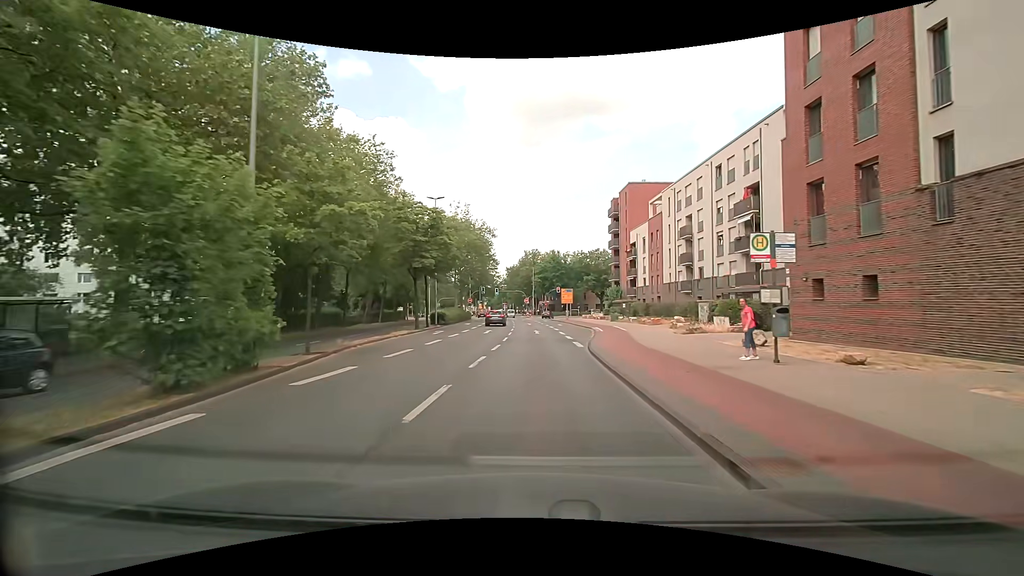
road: secondary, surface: asphalt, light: Day
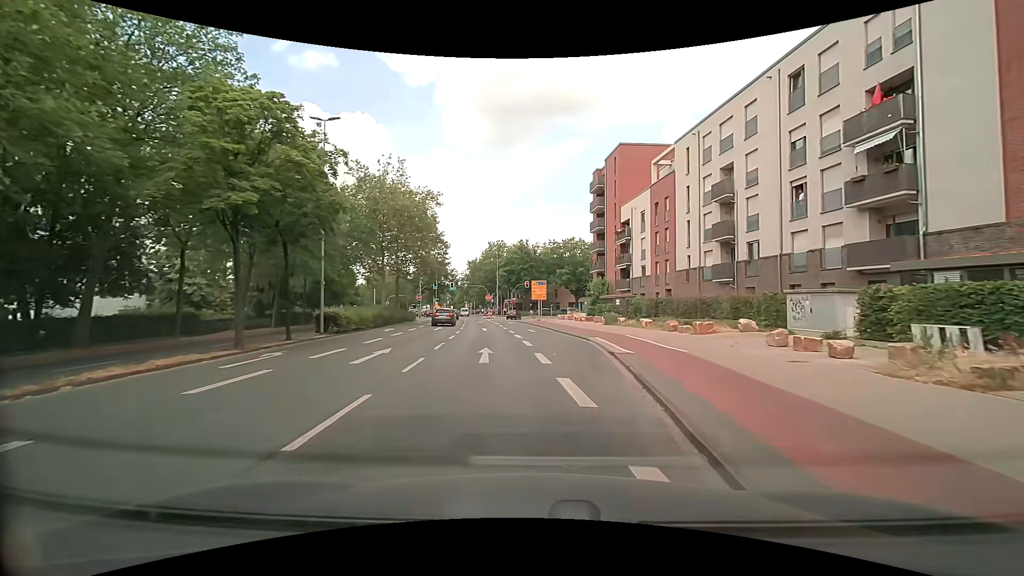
(+0.3, +19.0) m; +2°
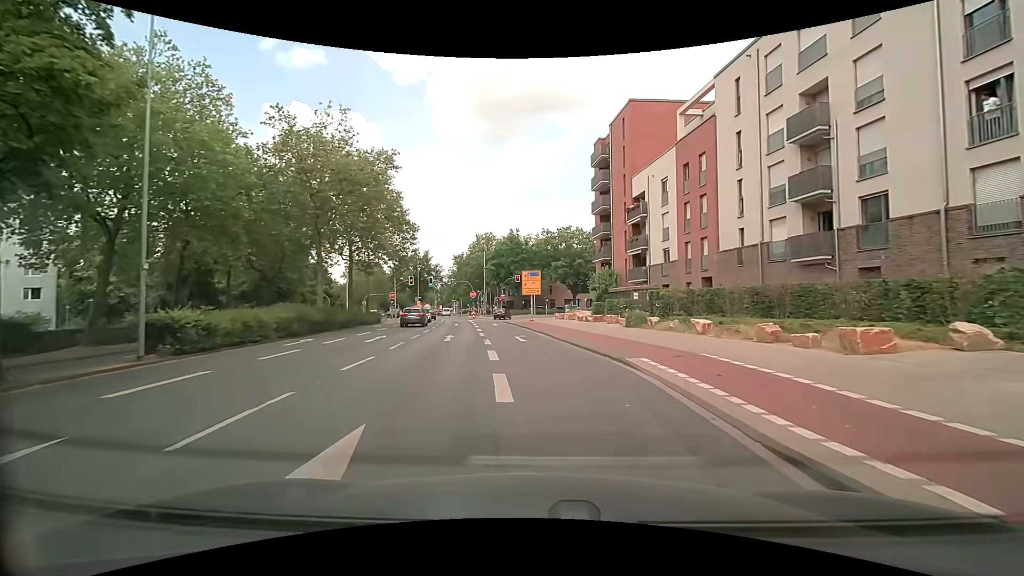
(+0.3, +12.1) m; +1°
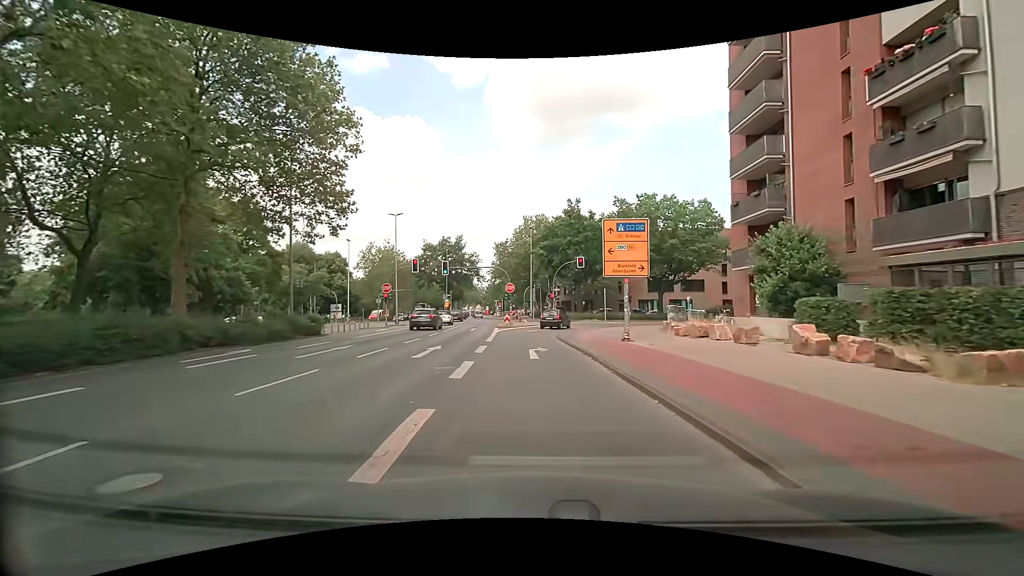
(-1.2, +27.3) m; -6°
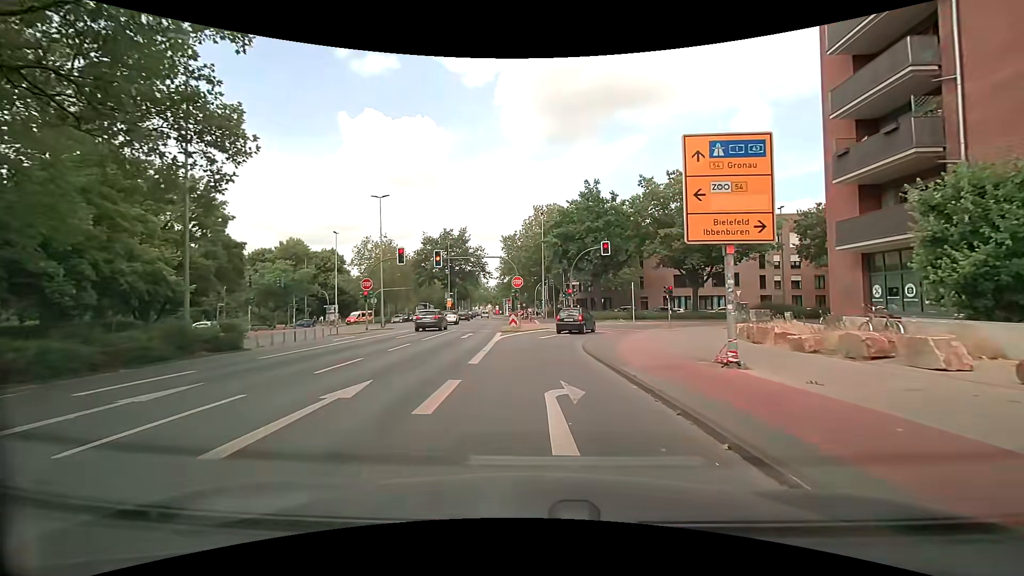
(0.0, +9.0) m; 0°
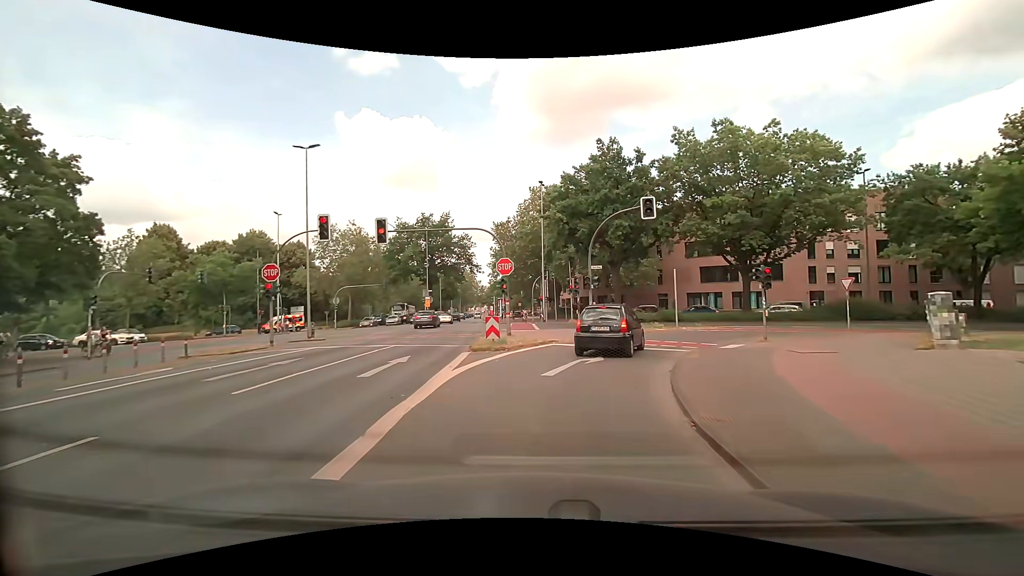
(-0.1, +14.1) m; -1°
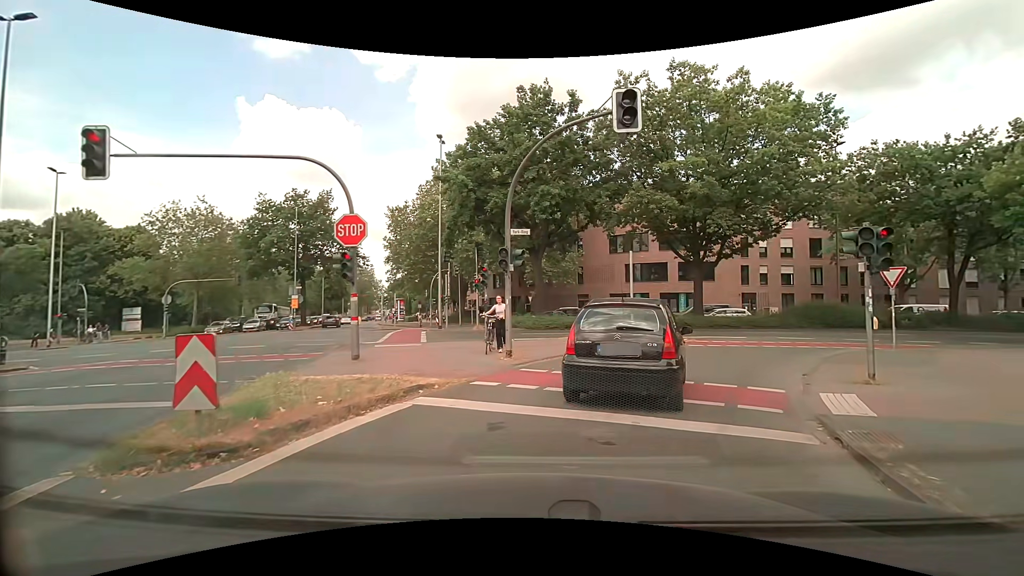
(+0.9, +11.4) m; +10°
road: secondary_link
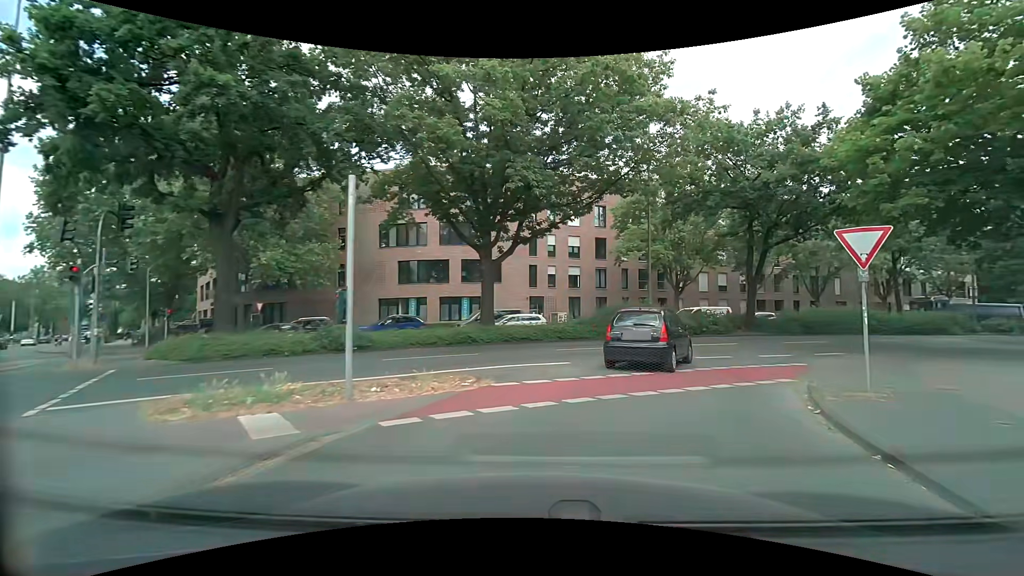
(+3.0, +12.5) m; +26°
